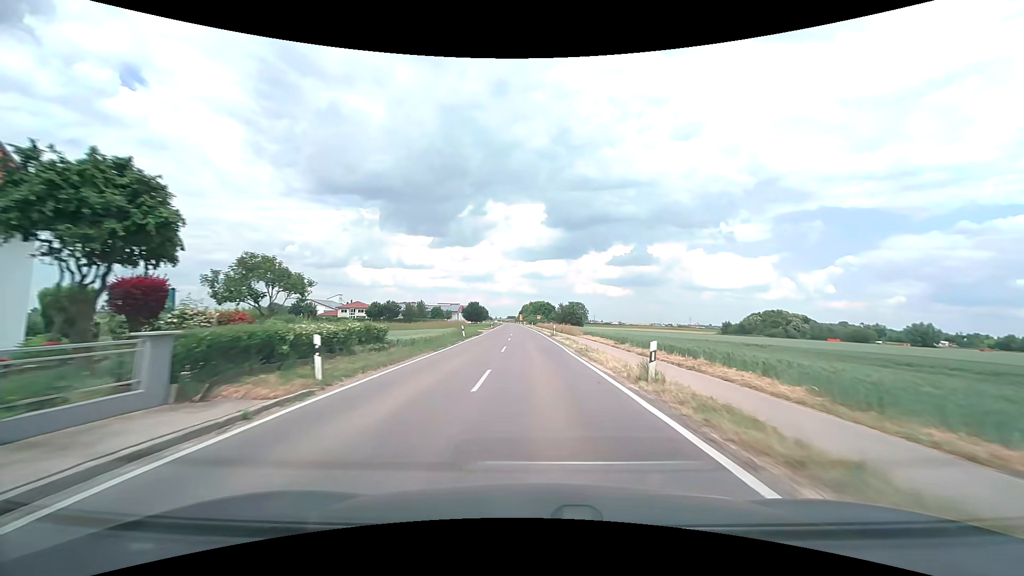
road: tertiary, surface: asphalt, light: Day
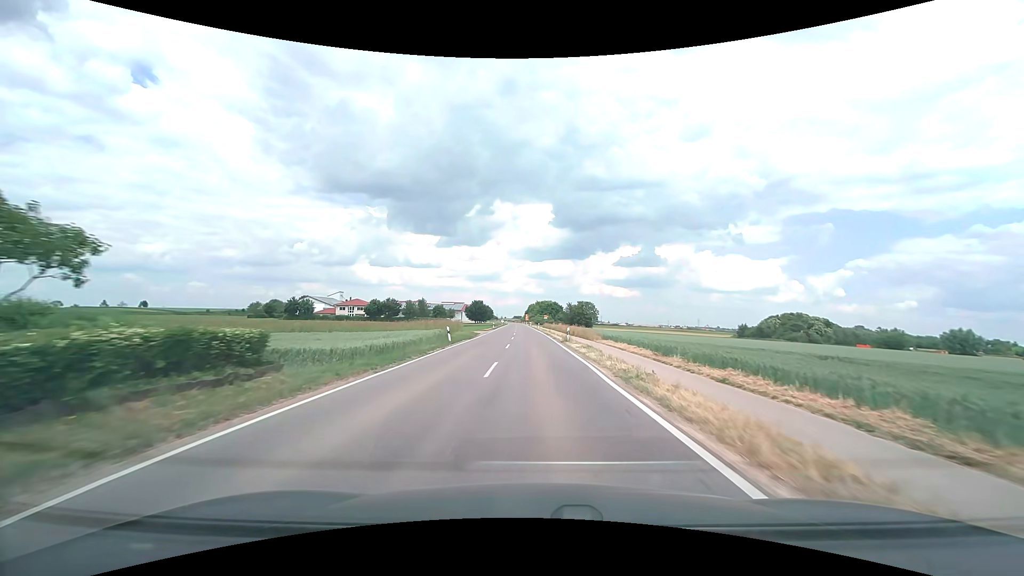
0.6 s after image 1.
(-0.1, +9.5) m; -1°
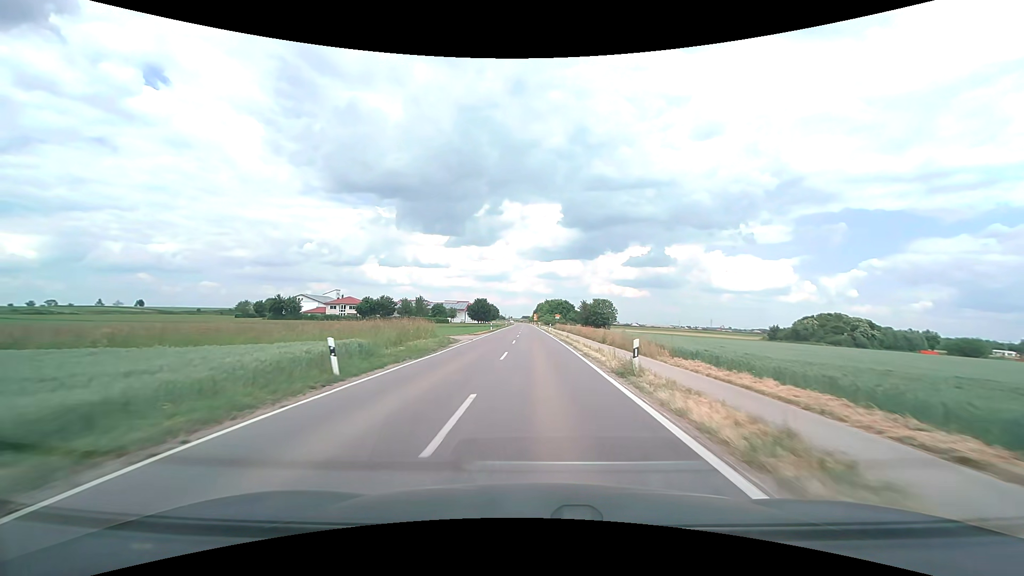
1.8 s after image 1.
(-0.2, +18.8) m; -1°
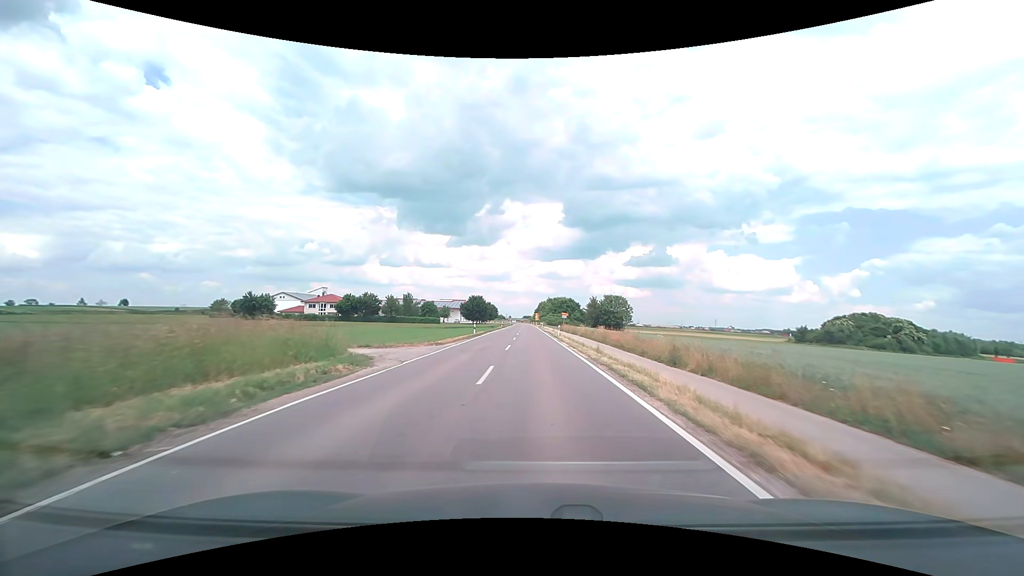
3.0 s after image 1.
(0.0, +18.9) m; 0°
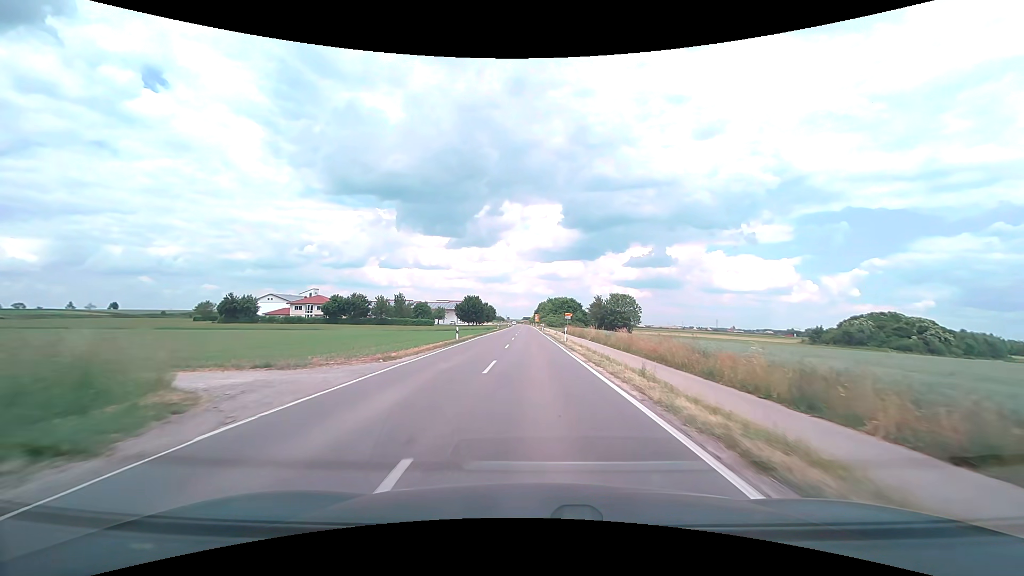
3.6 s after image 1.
(0.0, +9.6) m; 0°
(0, +10) (0, +20) (0, +30) (0, +40) (-1, +50) (-1, +60) (-1, +70) (-1, +80) (-1, +90) (-1, +100) m
